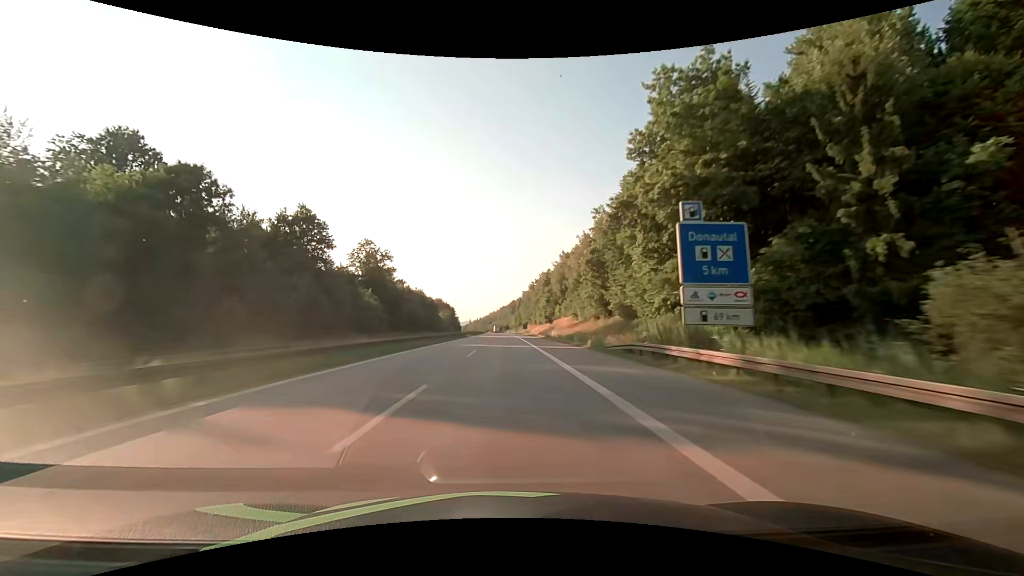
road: motorway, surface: asphalt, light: Day
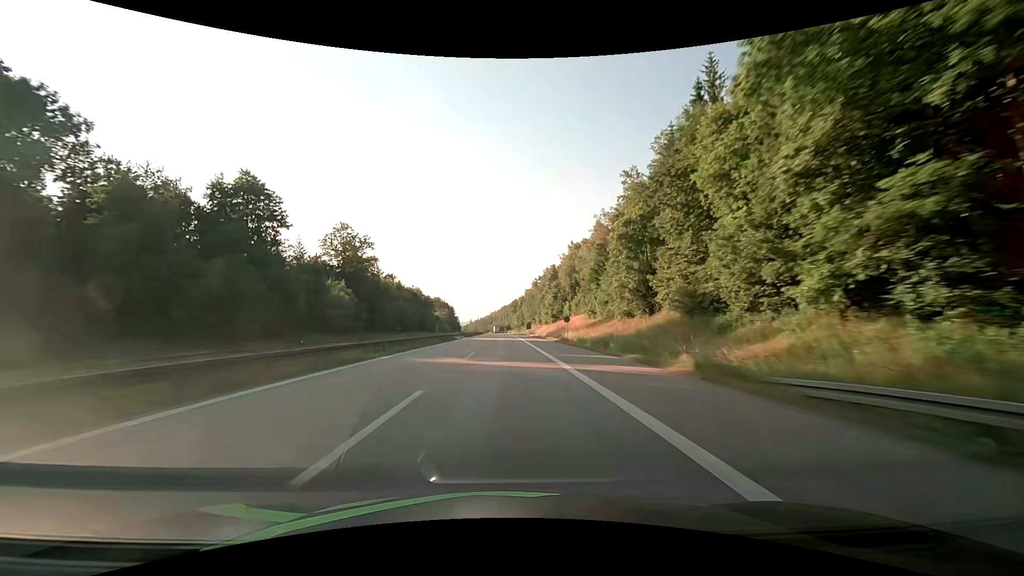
(0.0, +19.0) m; 0°
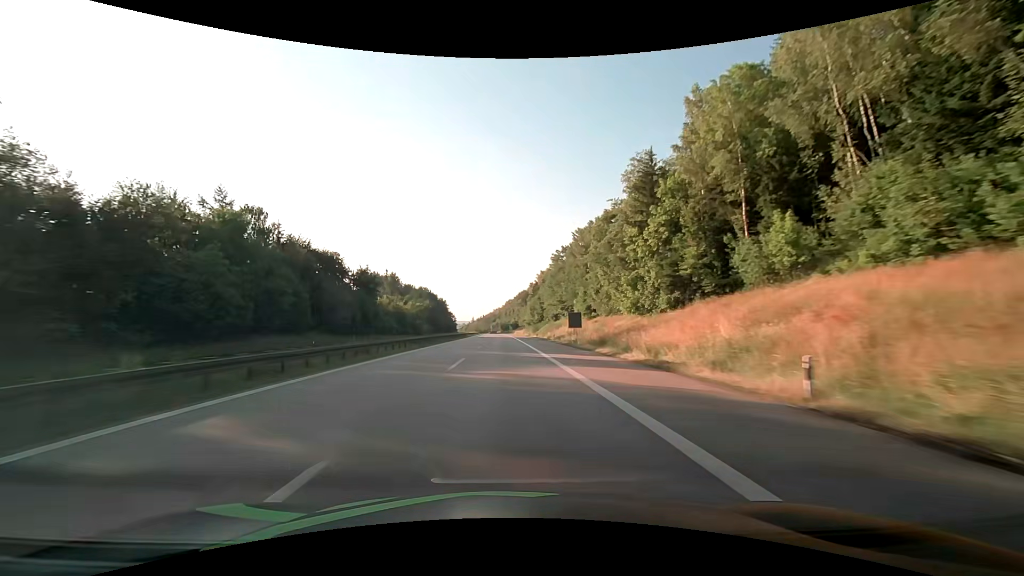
(-0.6, +95.3) m; -1°
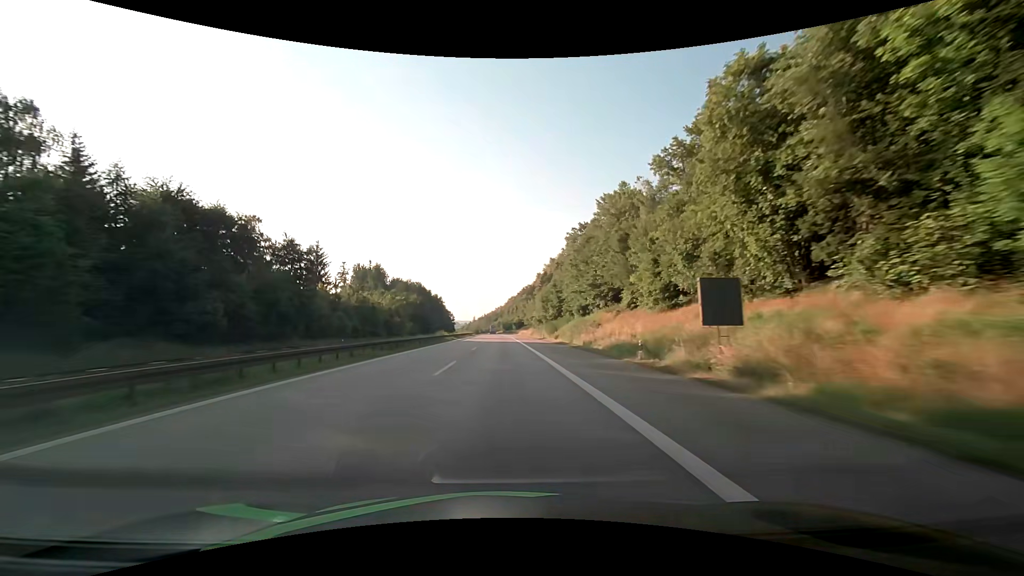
(-0.1, +38.2) m; 0°
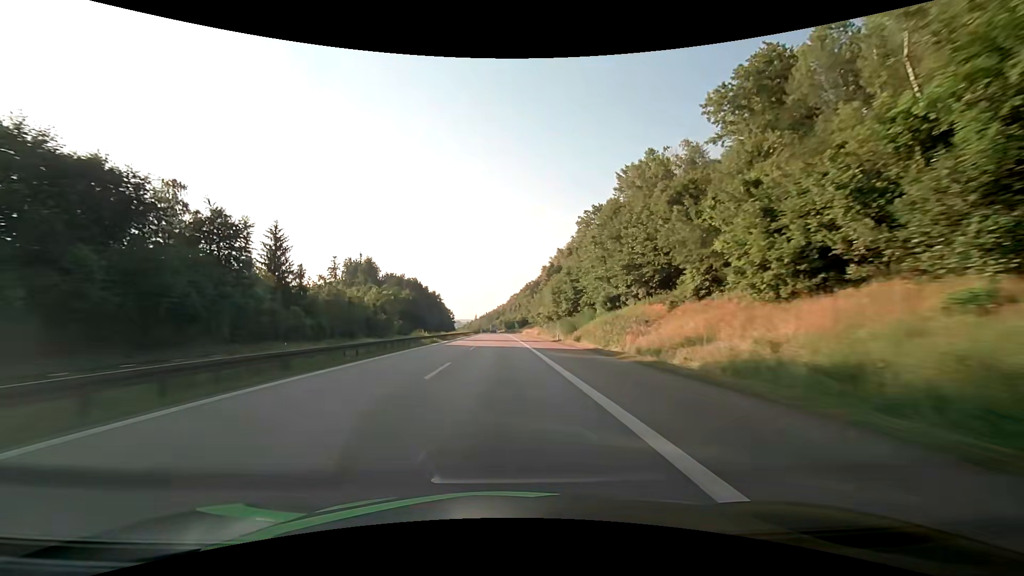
(0.0, +19.1) m; 0°
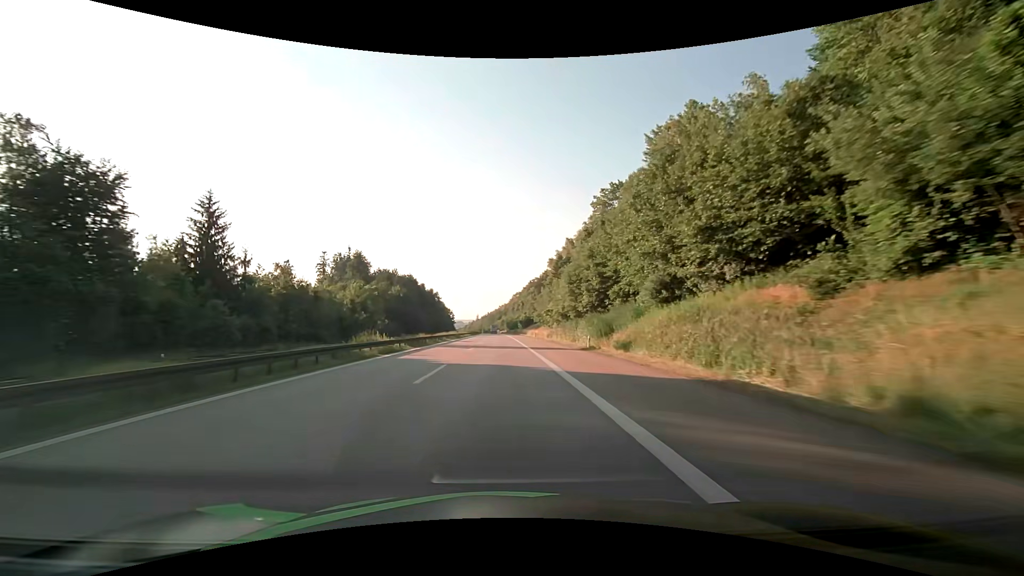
(0.0, +19.1) m; 0°
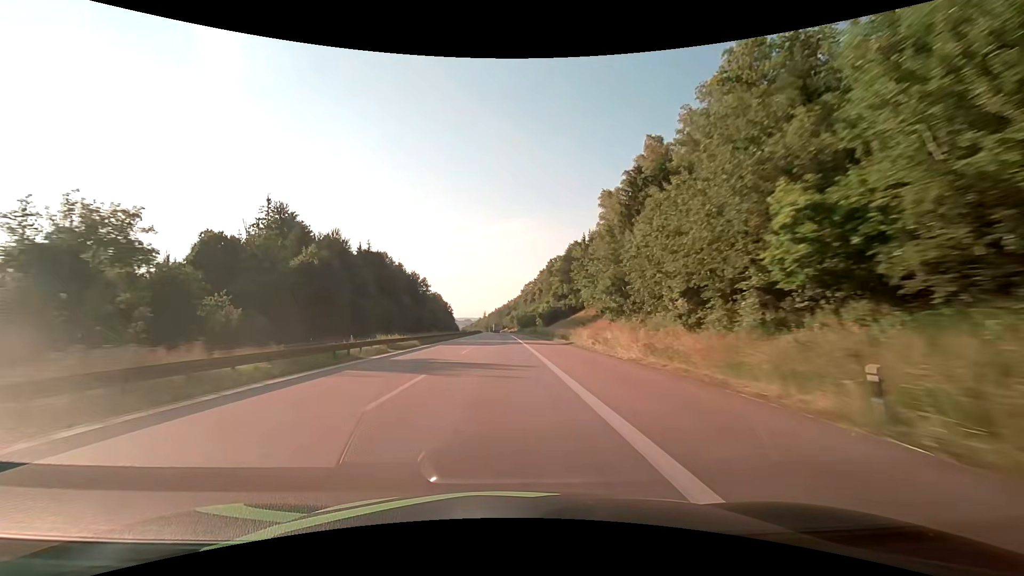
(-0.8, +76.2) m; -1°
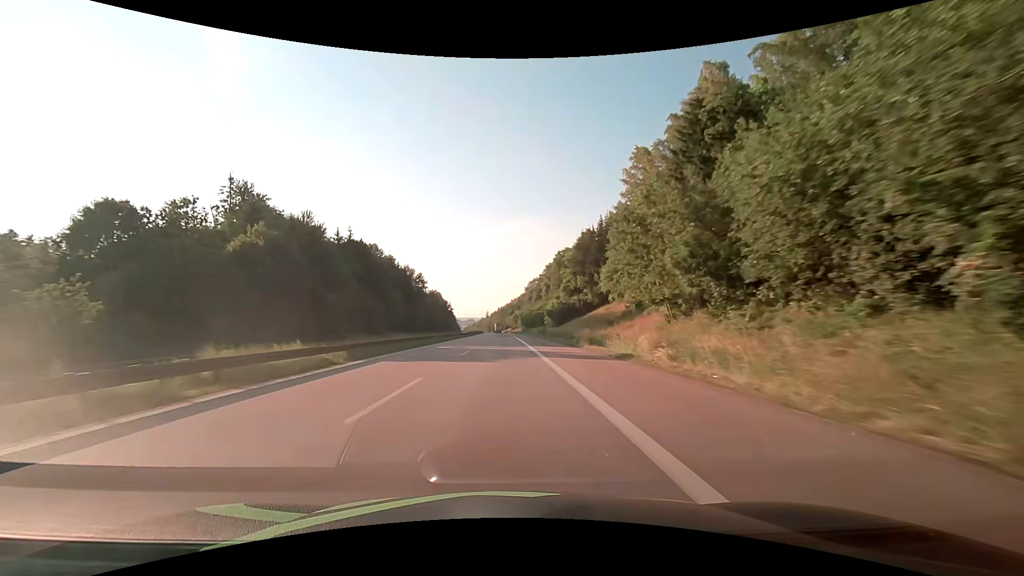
(-0.1, +19.0) m; 0°
(0, +10) (0, +20) (0, +30) (0, +40) (0, +50) (-1, +60) (-1, +70) (-1, +80) (-1, +90) (-1, +100) m
